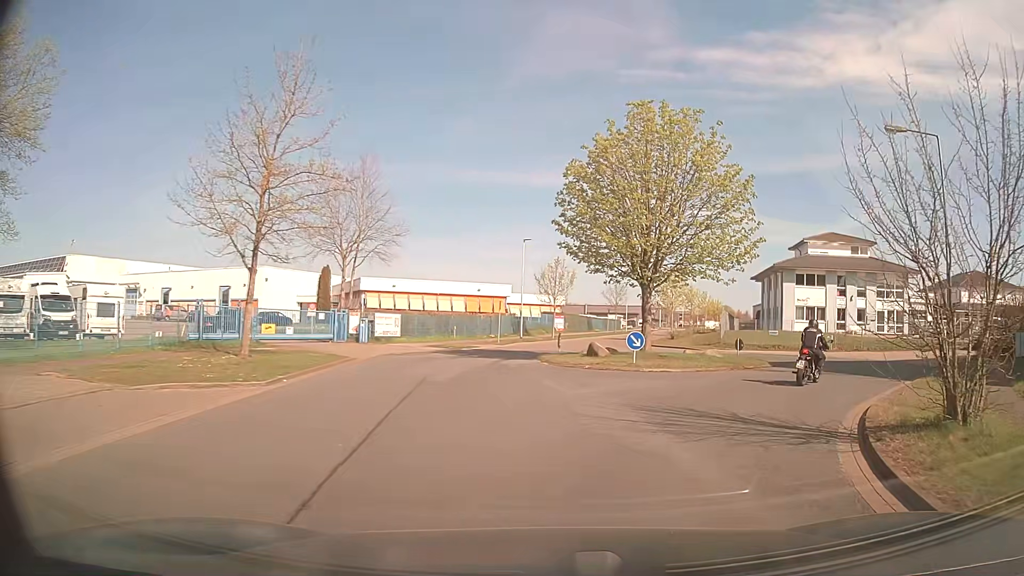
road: residential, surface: asphalt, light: Day
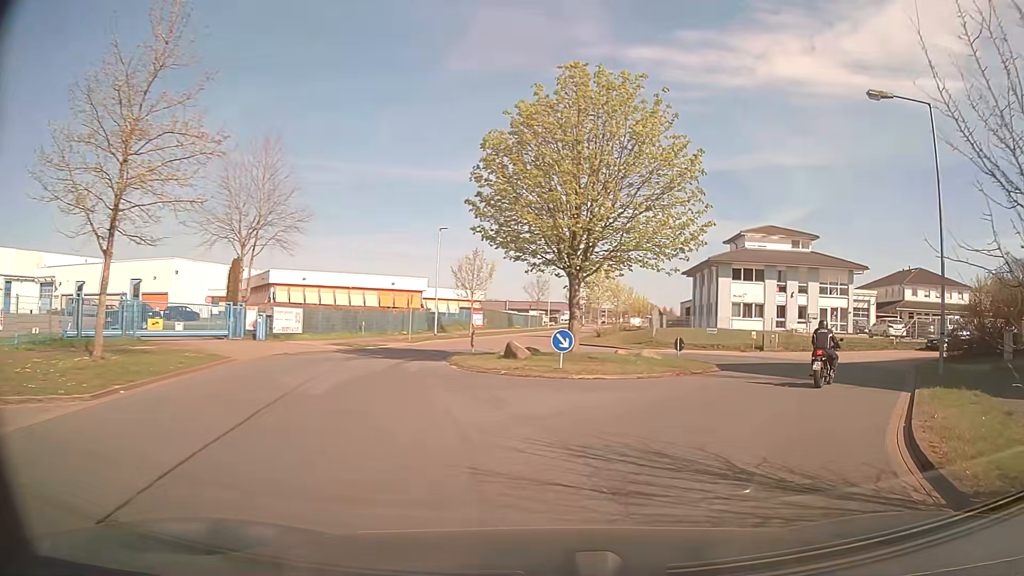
(+0.2, +3.9) m; +7°
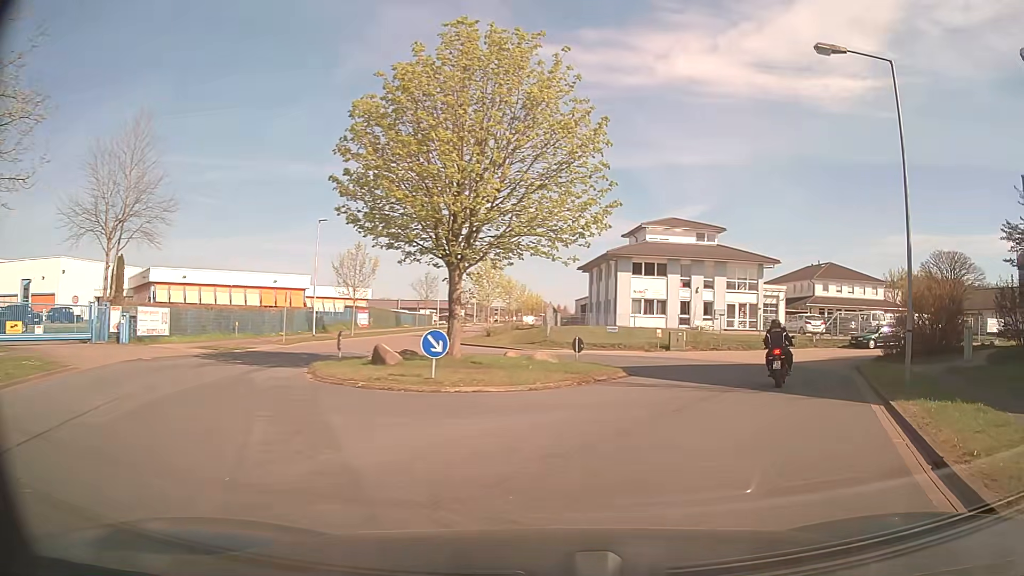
(+0.3, +3.5) m; +9°
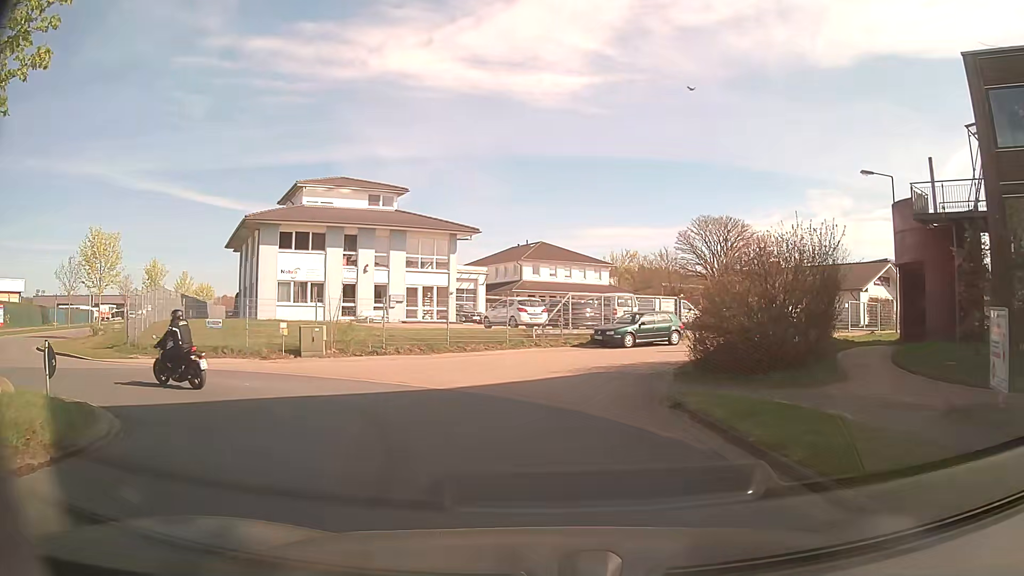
(+4.1, +13.7) m; +26°
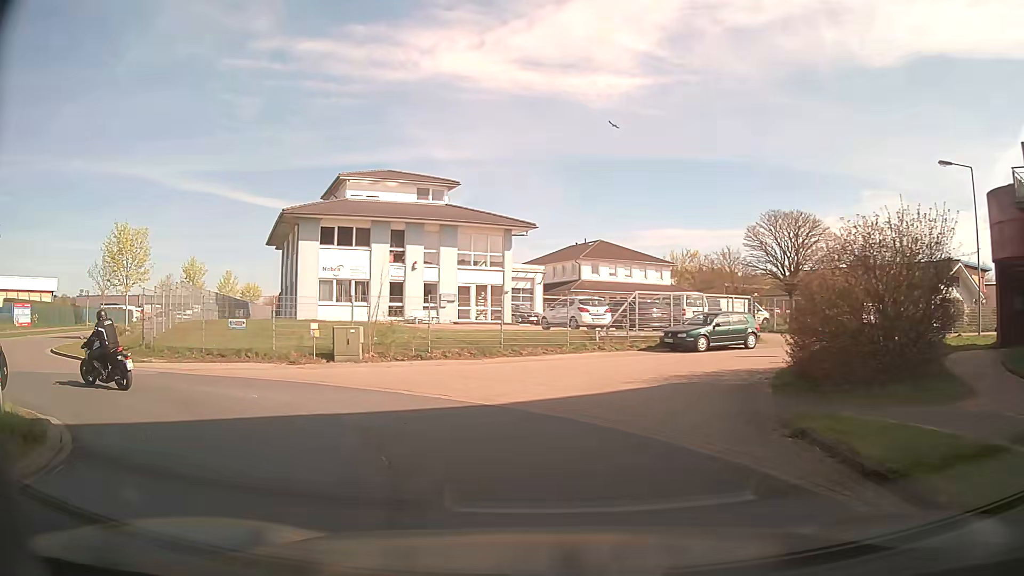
(-0.1, +2.7) m; -4°
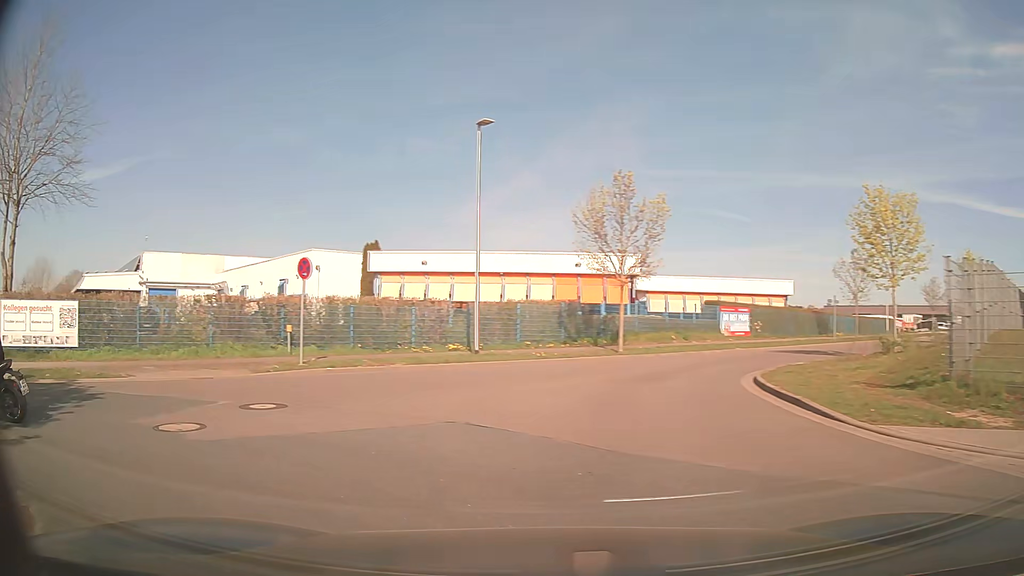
(-6.2, +11.0) m; -64°
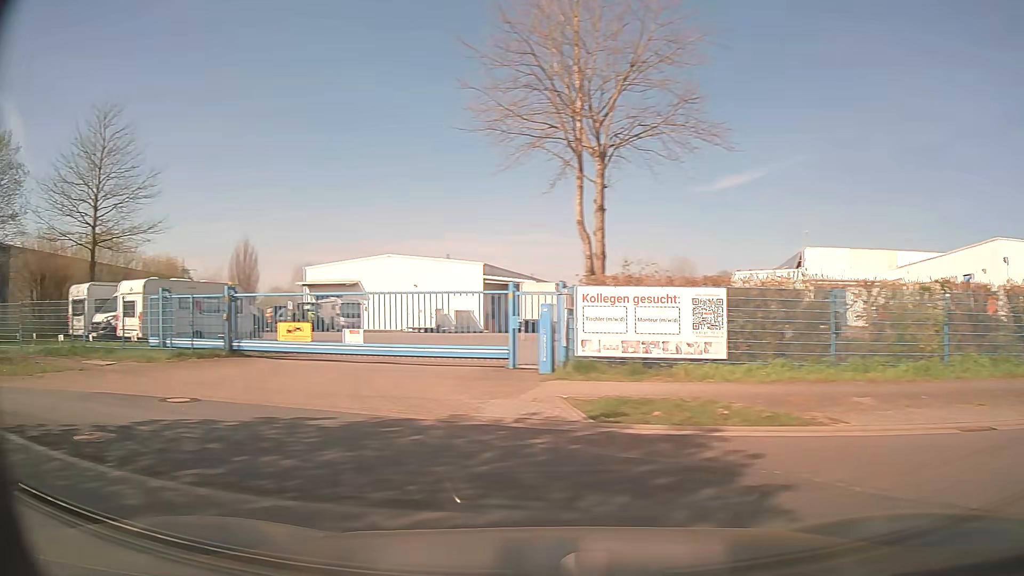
(-3.7, +7.0) m; -57°
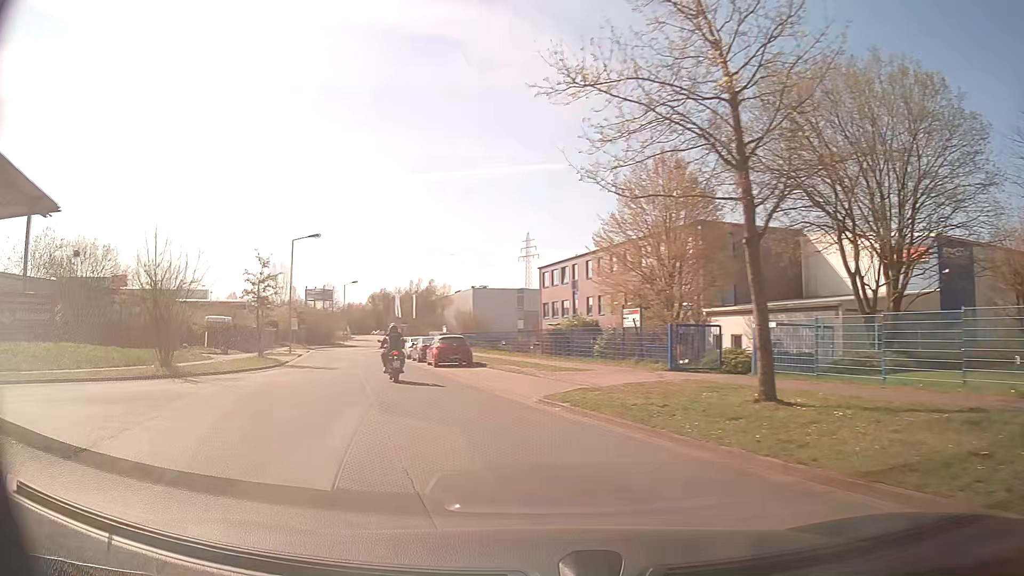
(-7.9, +8.0) m; -85°
